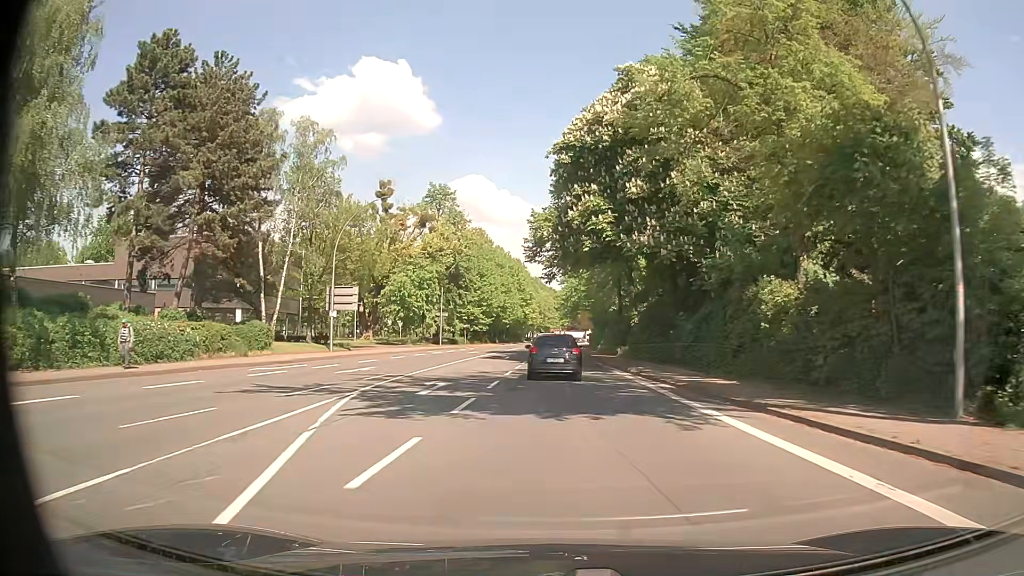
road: primary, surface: asphalt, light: Day
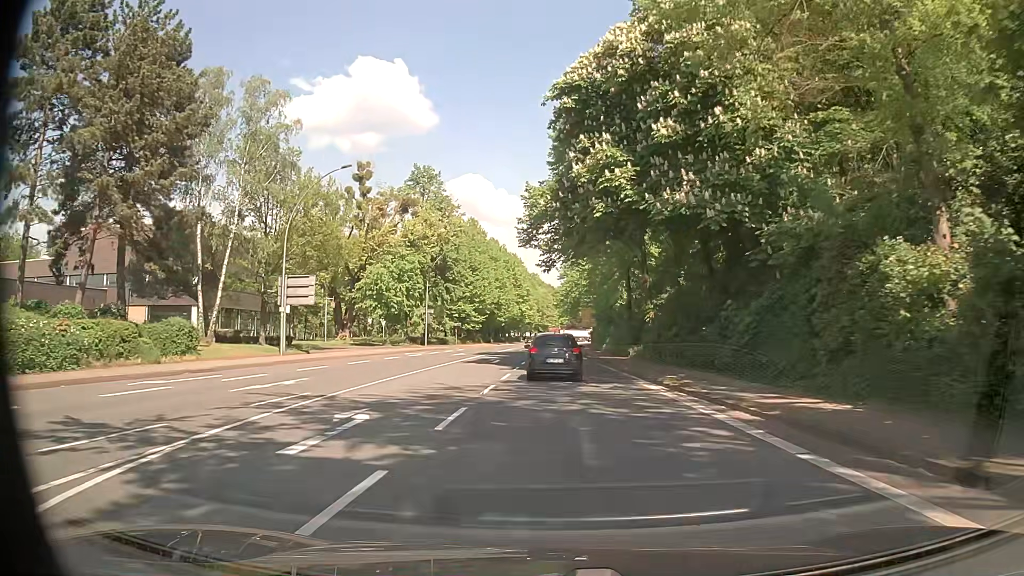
(+0.1, +8.2) m; 0°
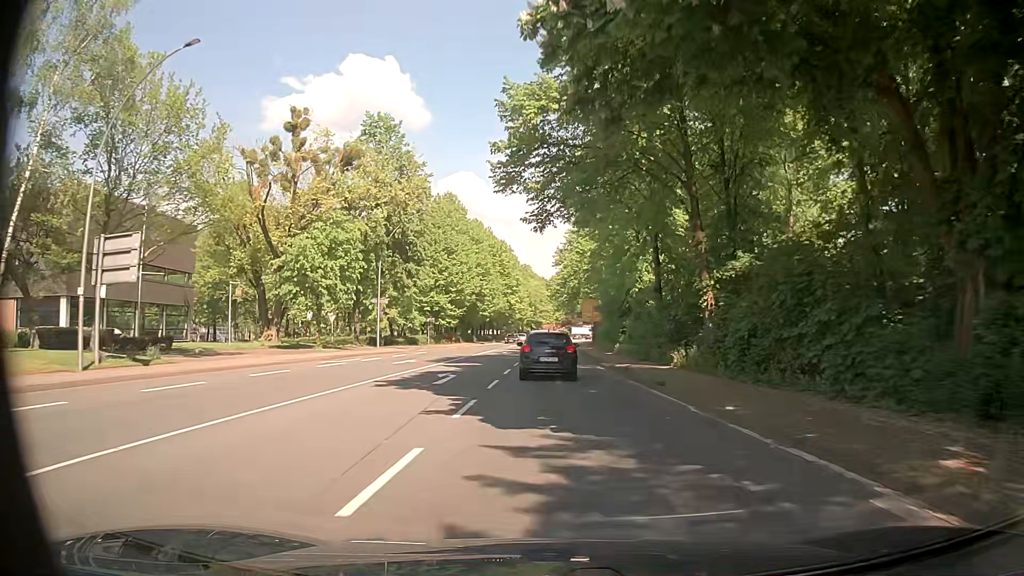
(+0.1, +16.7) m; 0°
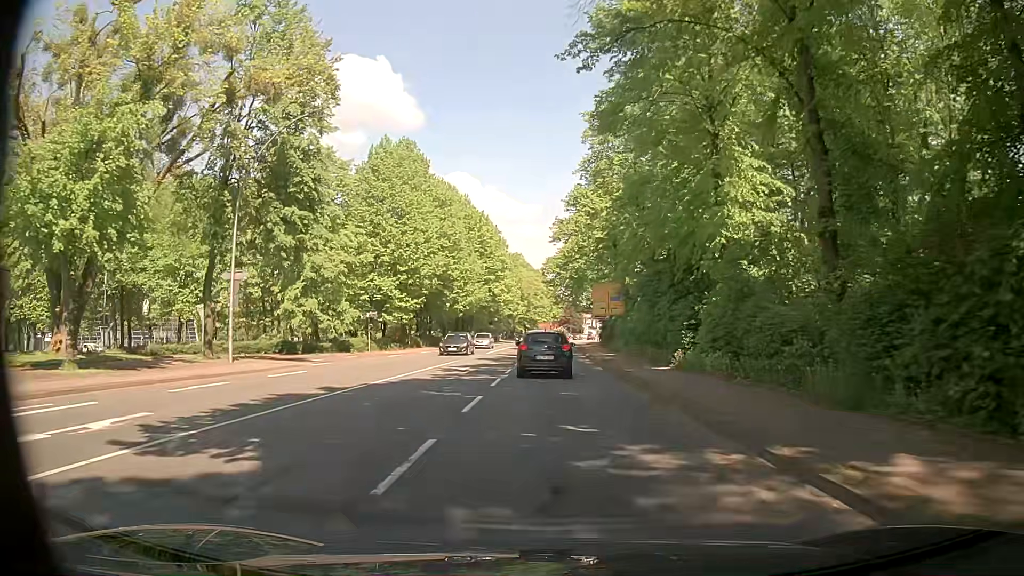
(+0.2, +23.3) m; +1°
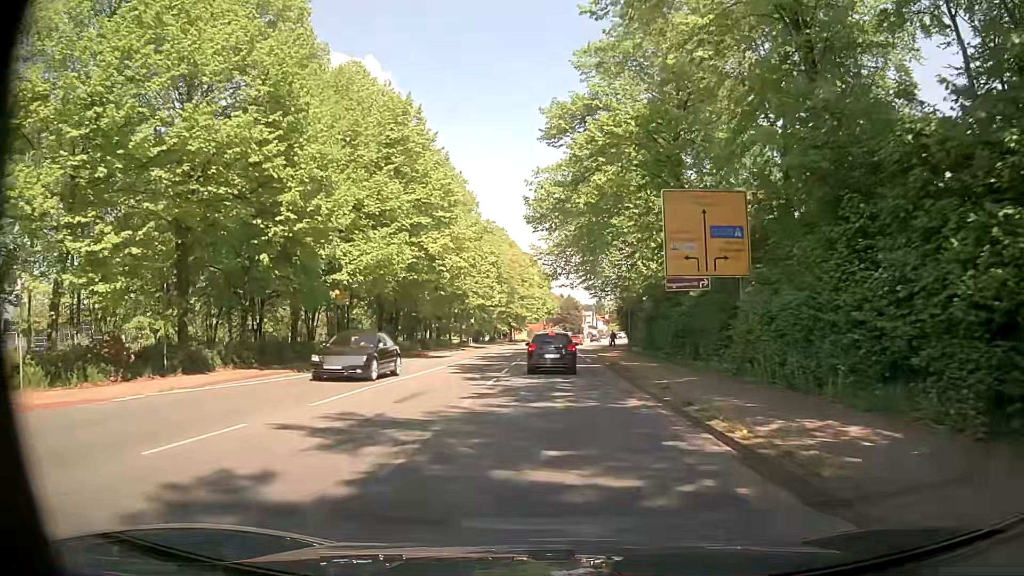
(+0.1, +35.1) m; +1°
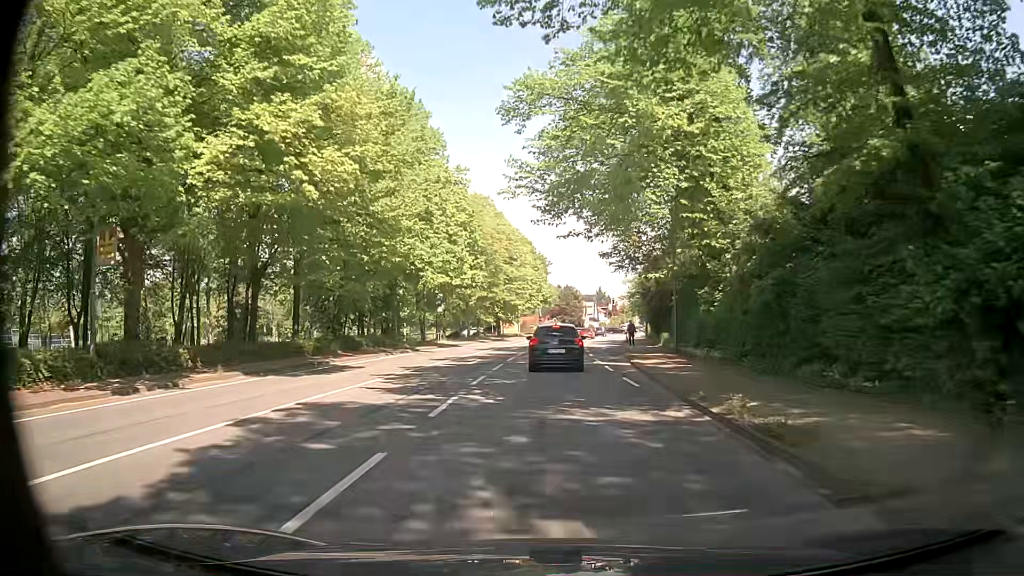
(+0.1, +20.1) m; +1°
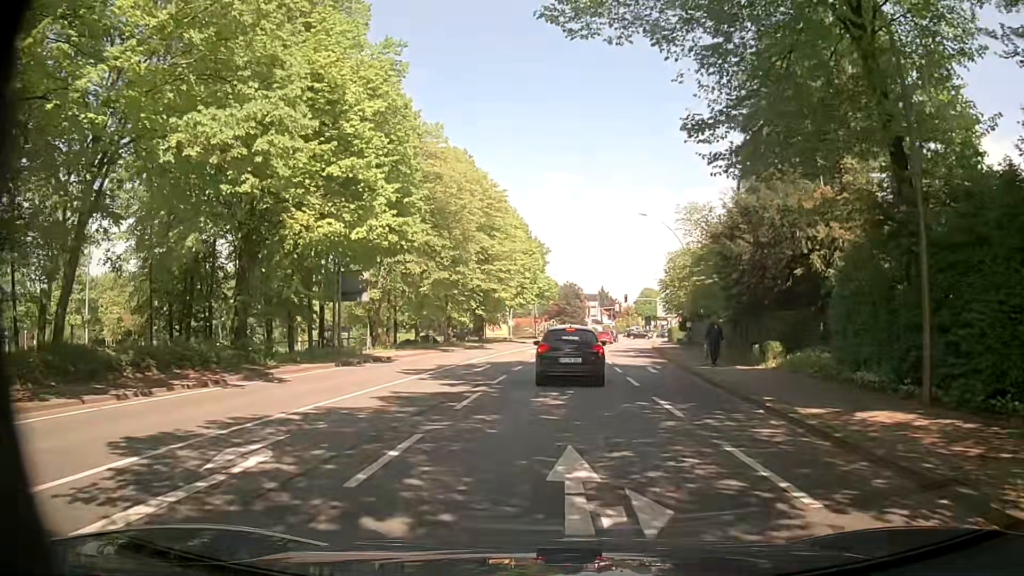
(-0.2, +22.1) m; -1°
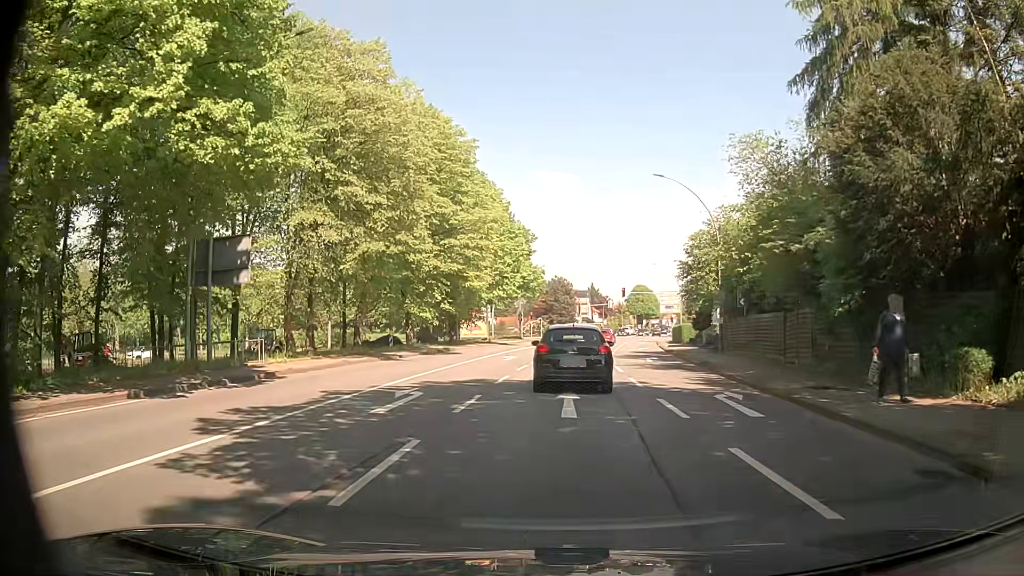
(+0.2, +12.3) m; 0°
(0, +10) (+1, +20) (+2, +30) (+3, +40) (+5, +50) (+6, +60) (+8, +69) (+10, +79) (+12, +89) (+15, +99) m
